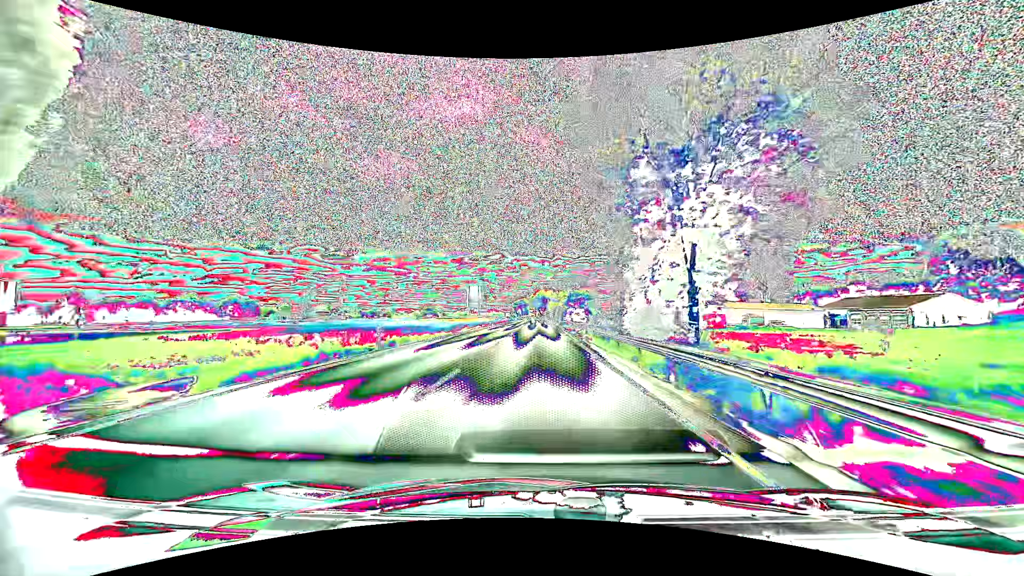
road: primary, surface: asphalt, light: Day
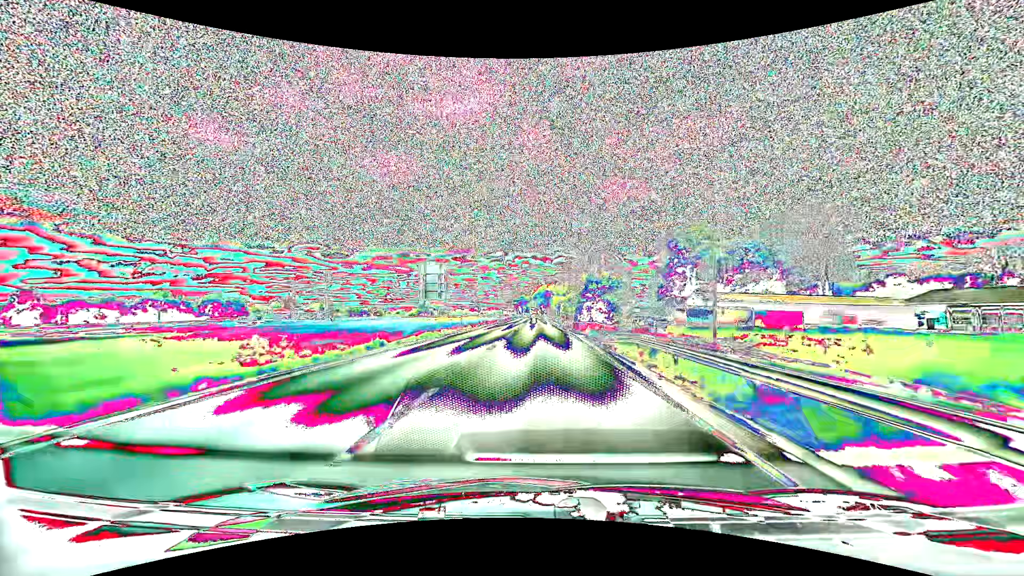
(0.0, +27.6) m; 0°
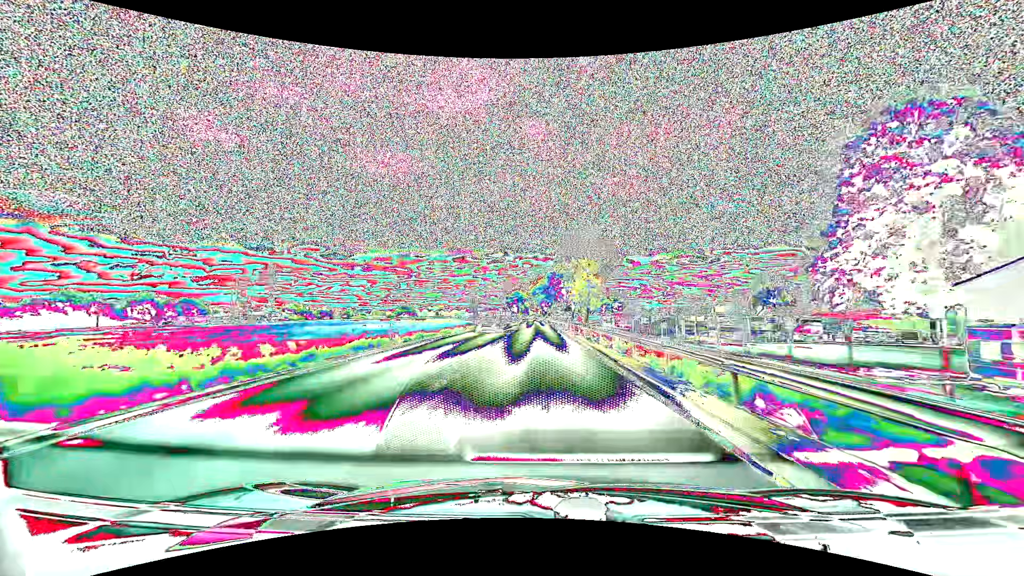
(0.0, +68.3) m; 0°
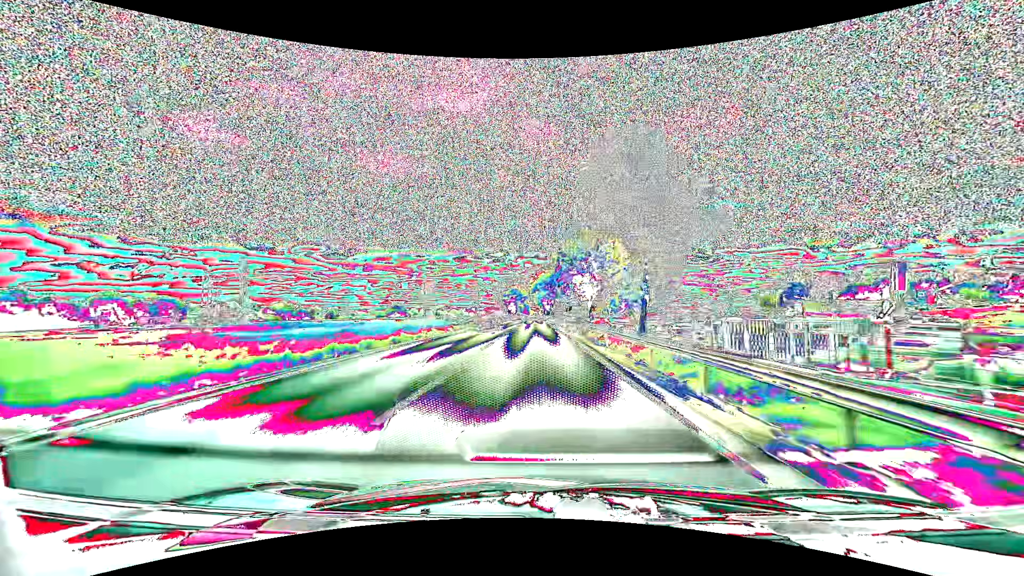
(0.0, +27.1) m; 0°
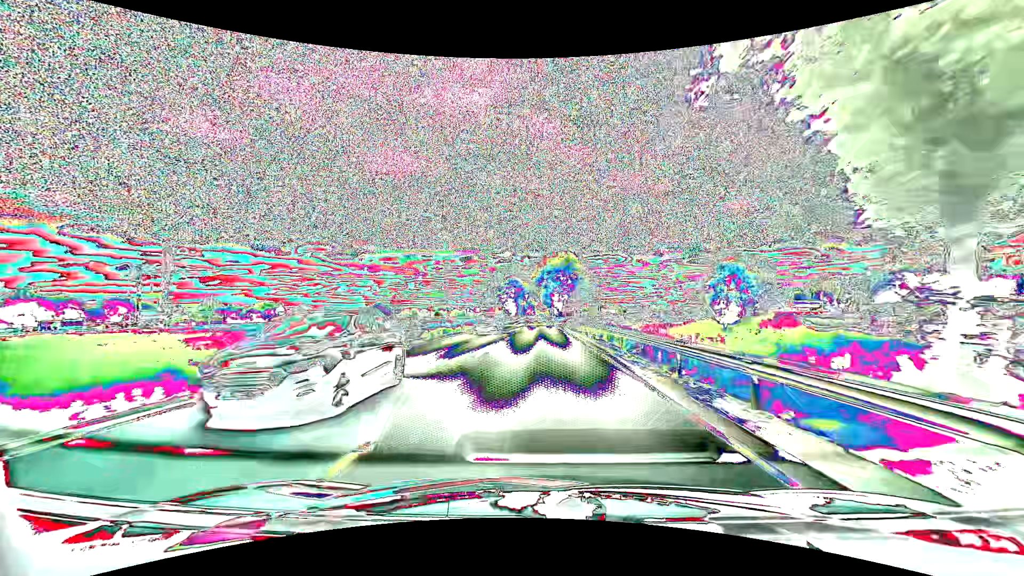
(-0.4, +53.7) m; -1°
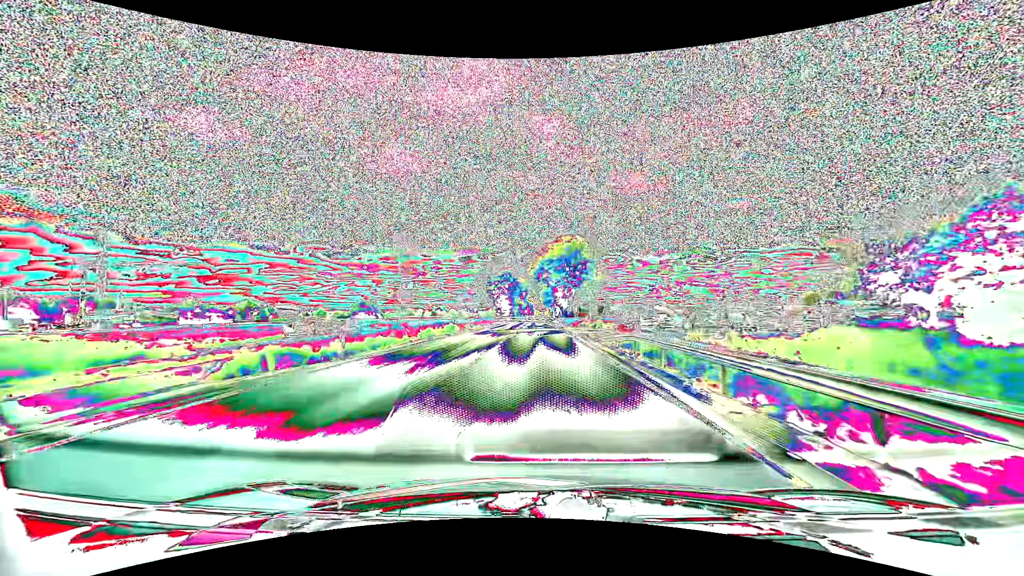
(0.0, +26.7) m; 0°
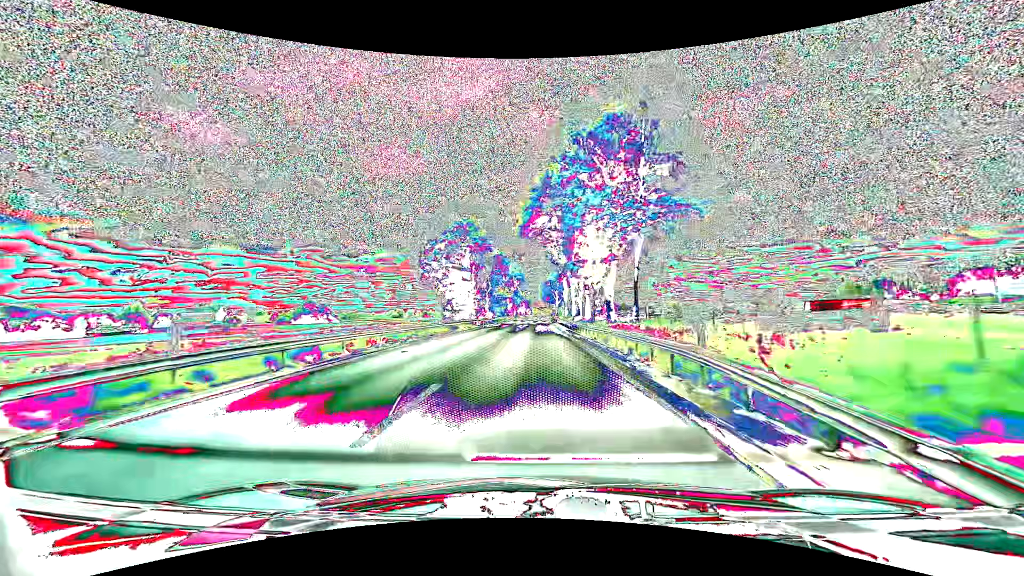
(+0.2, +66.1) m; 0°
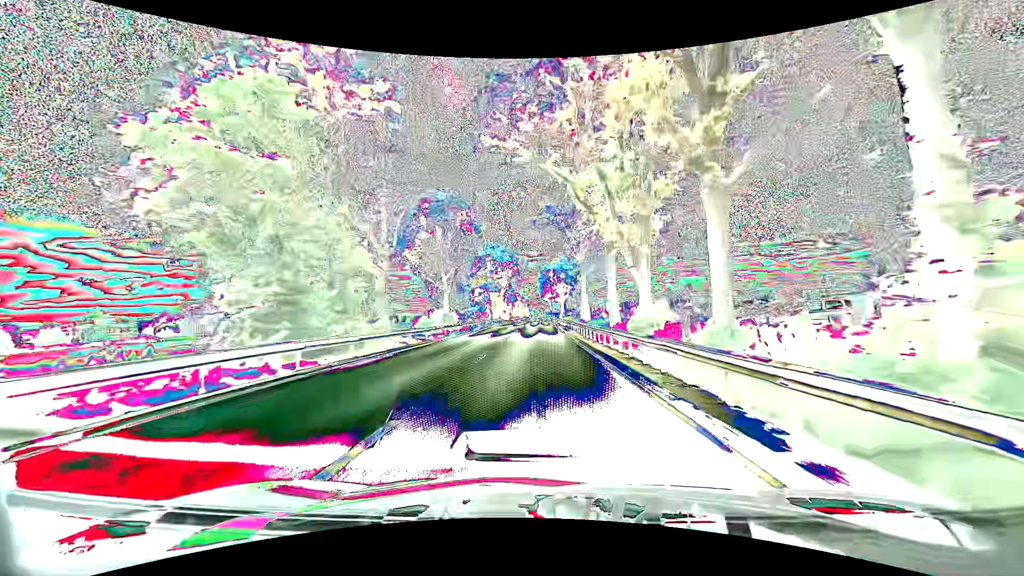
(-0.1, +39.4) m; 0°
